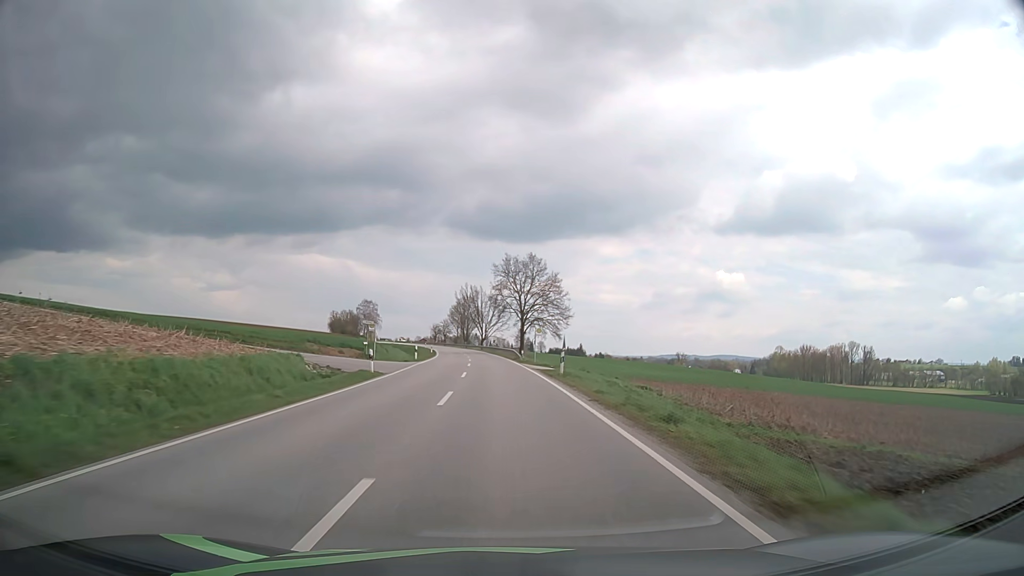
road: secondary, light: Day
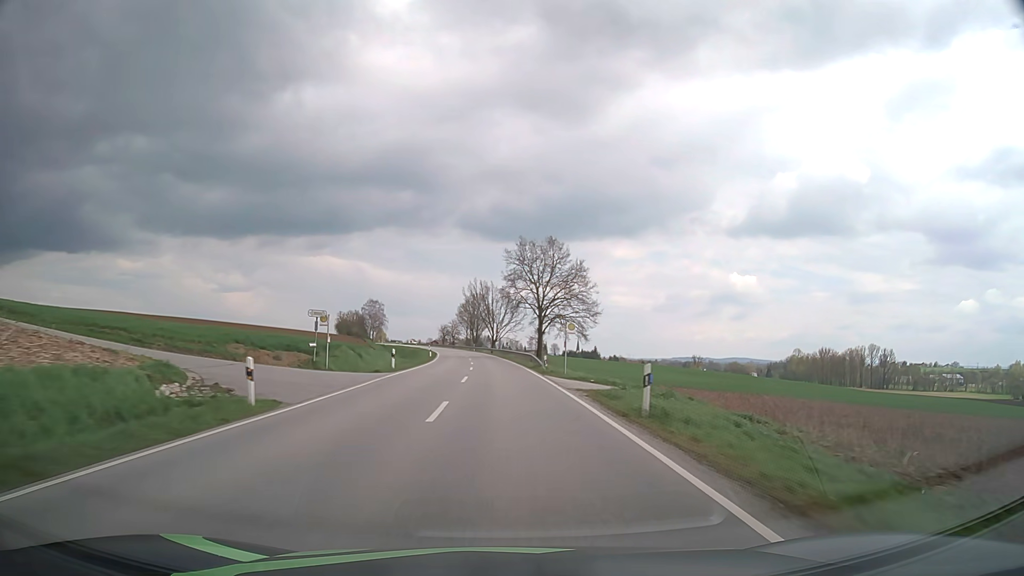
(-0.1, +14.9) m; -1°
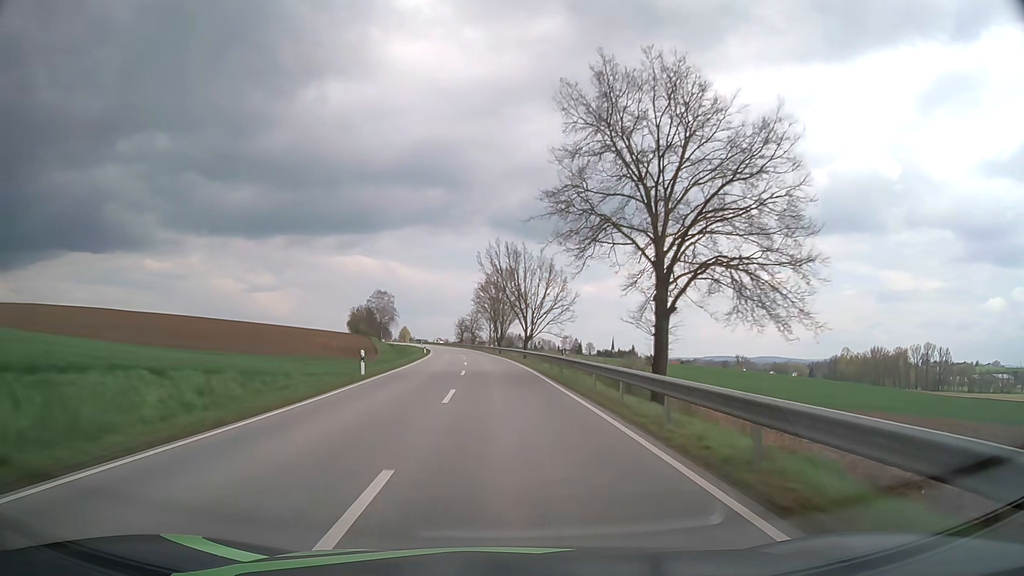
(-1.1, +44.8) m; -3°
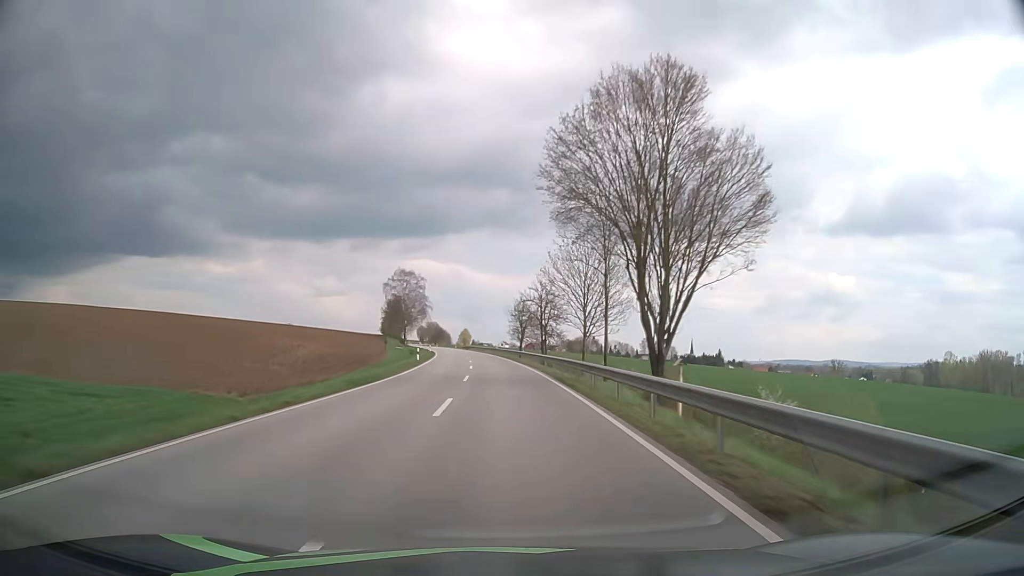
(-3.7, +74.9) m; -6°
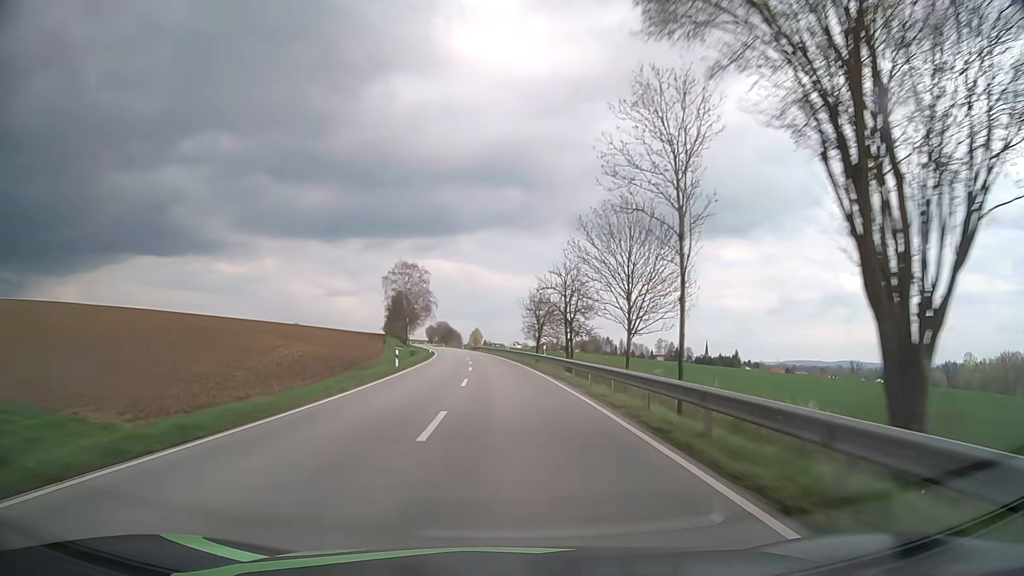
(-0.1, +15.0) m; -1°
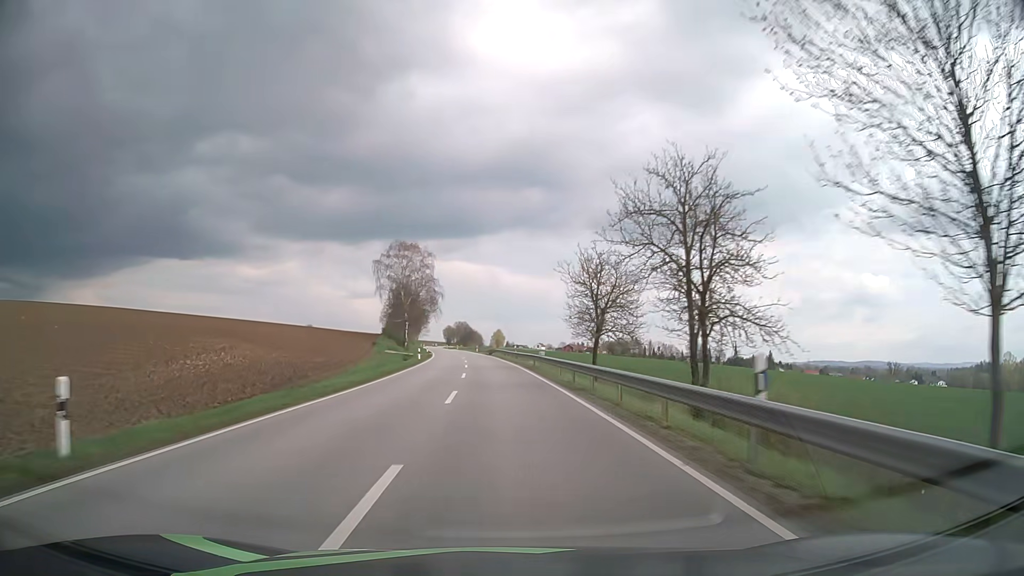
(-0.4, +30.1) m; -2°
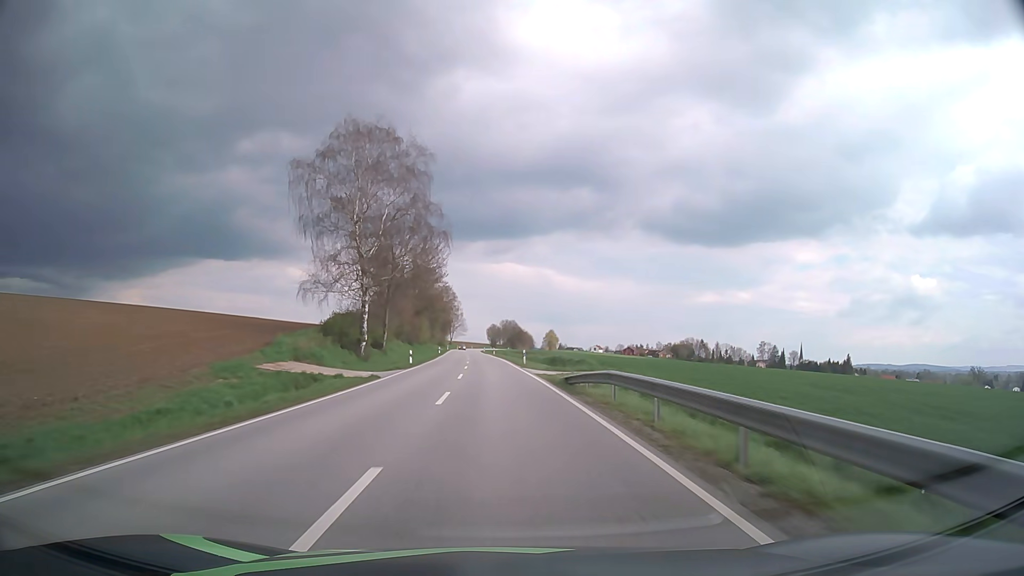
(-2.4, +60.3) m; -4°
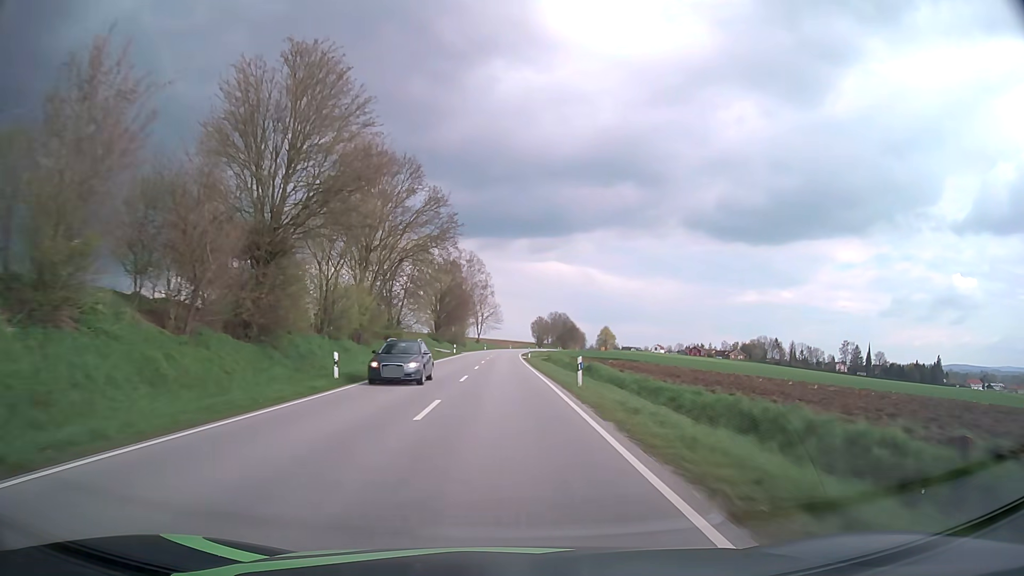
(-2.6, +75.6) m; -4°
